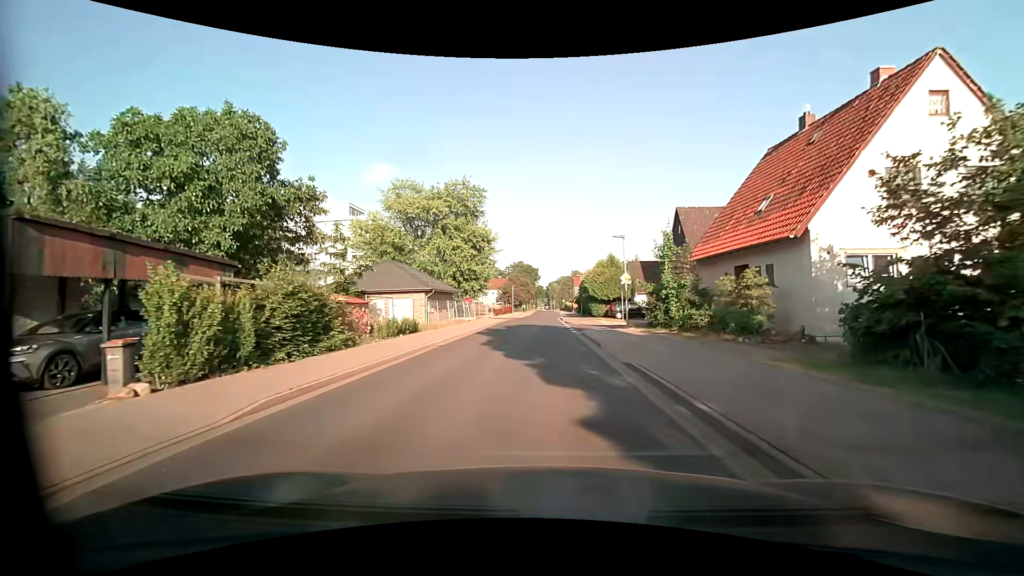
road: unclassified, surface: asphalt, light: Day
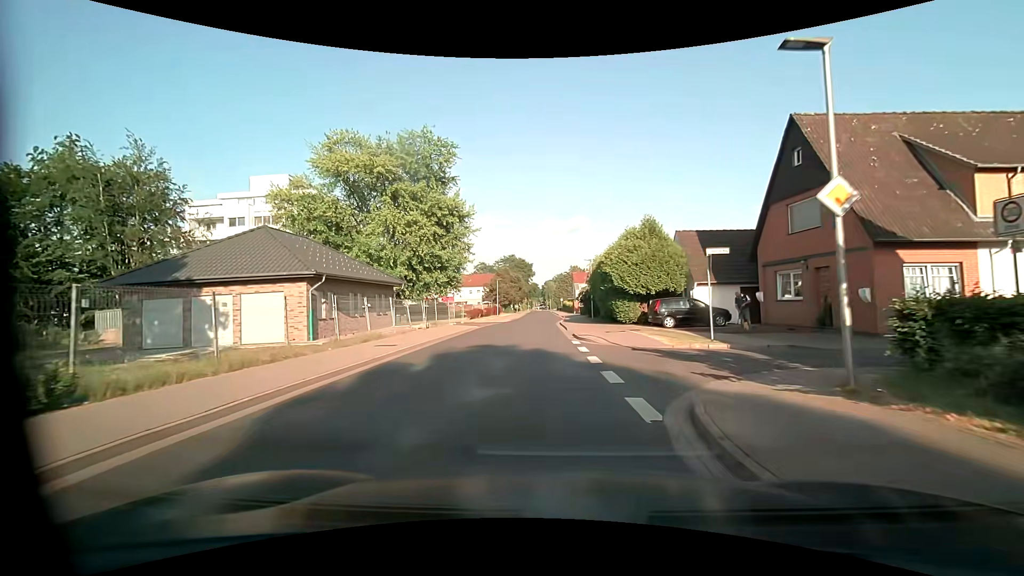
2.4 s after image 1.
(+0.3, +20.0) m; 0°
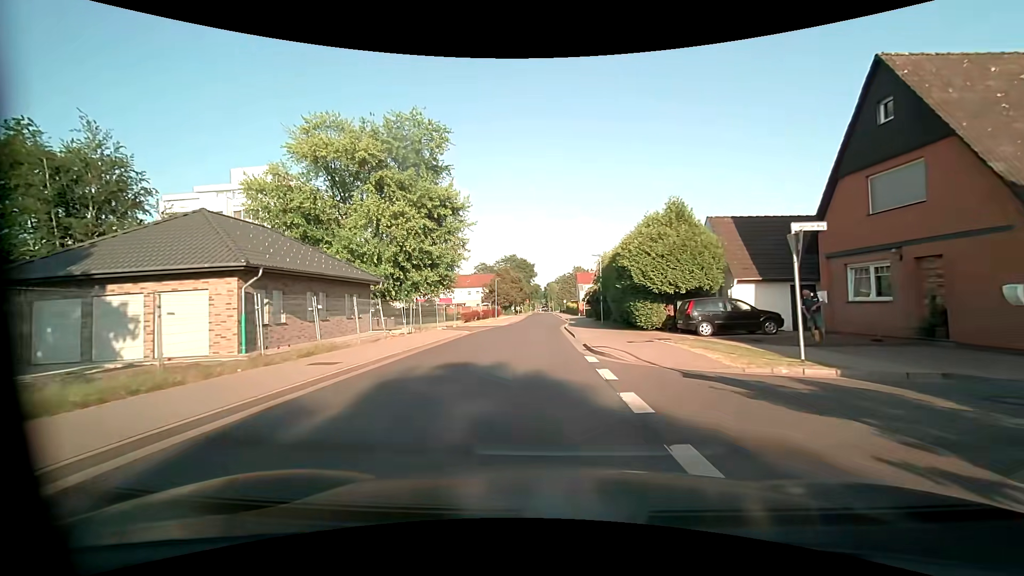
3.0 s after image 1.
(0.0, +5.2) m; 0°
(0, +10) (0, +20) (0, +30) (0, +40) (0, +50) (+1, +60) (+1, +70) (+1, +80) (+1, +90) (+1, +100) m
